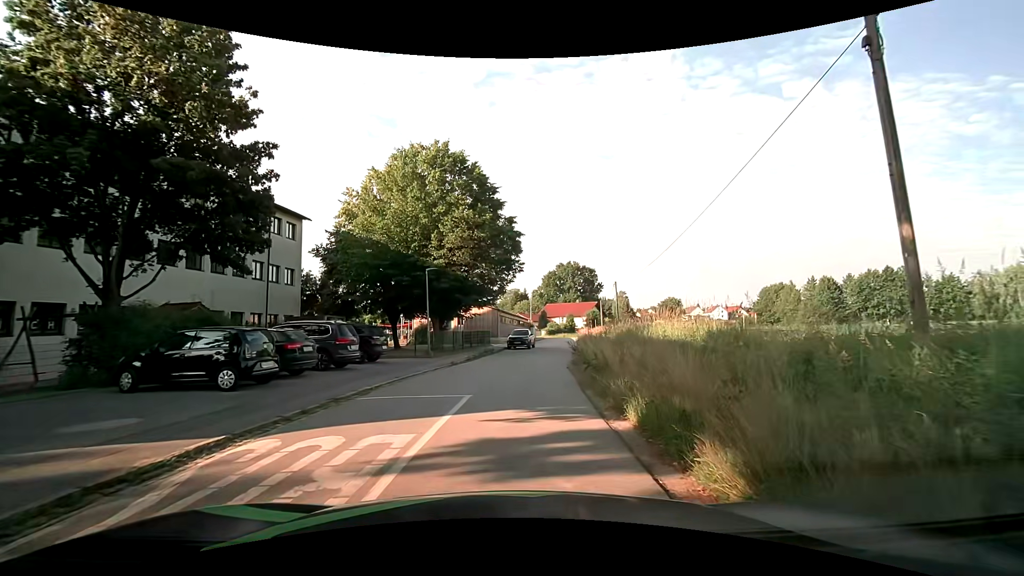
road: residential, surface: asphalt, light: Day
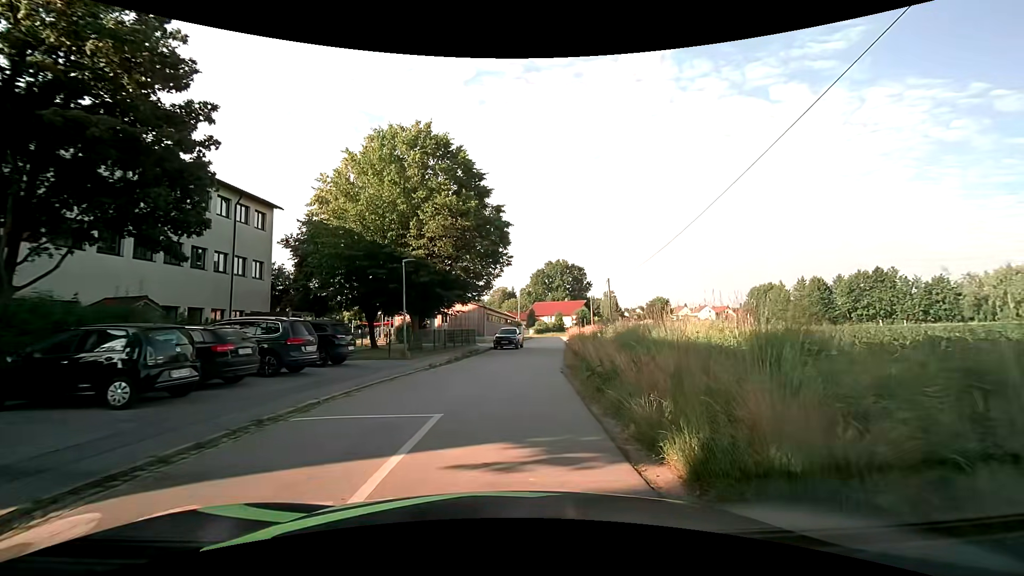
(+0.1, +2.6) m; +3°
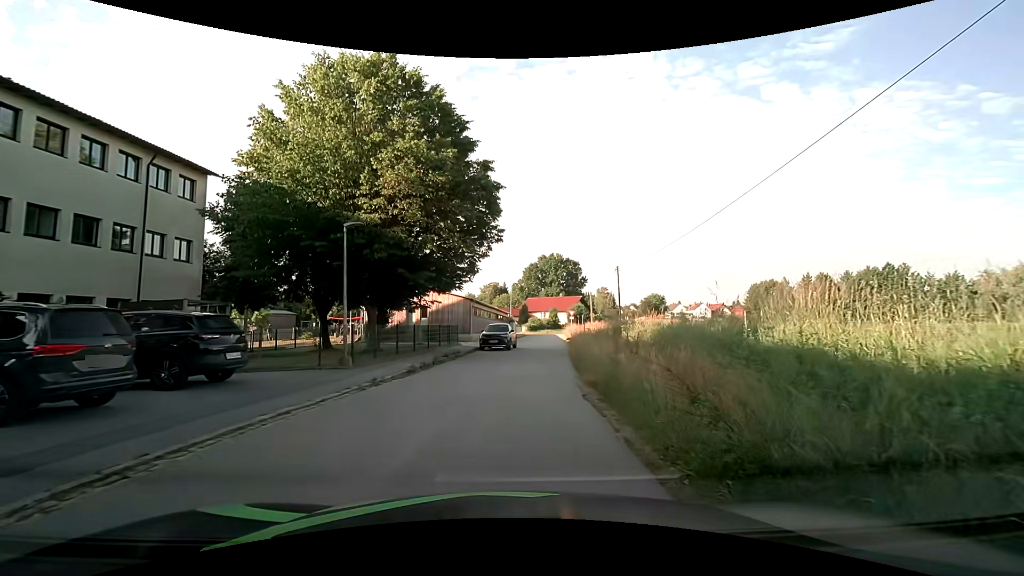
(-0.1, +7.0) m; 0°
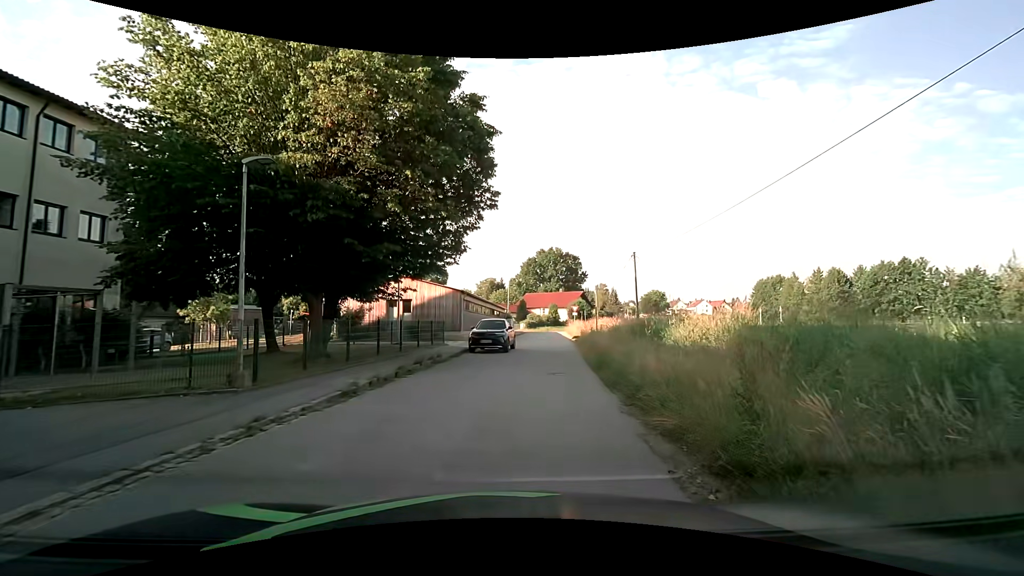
(0.0, +5.8) m; +1°
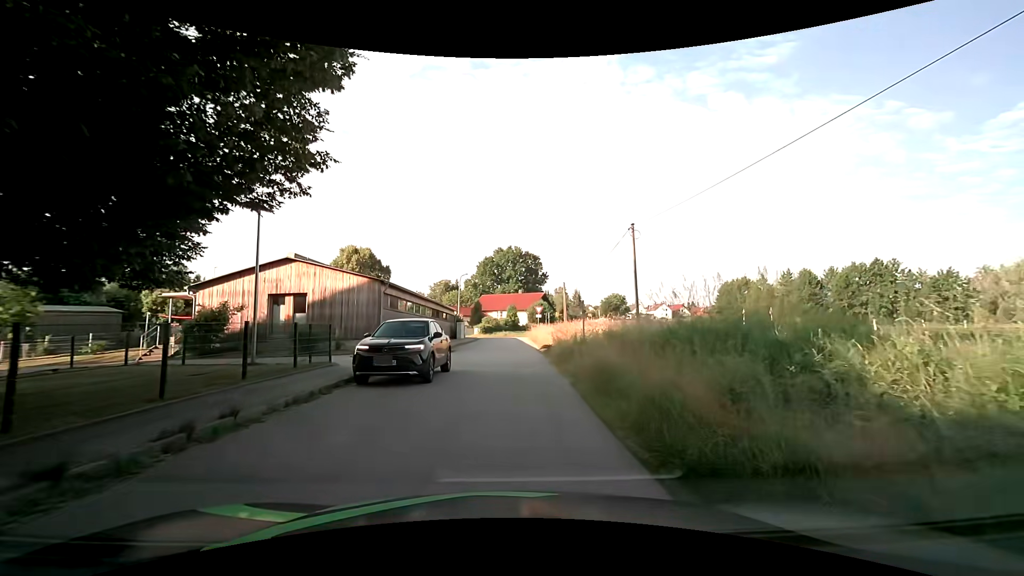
(+0.5, +10.9) m; +3°
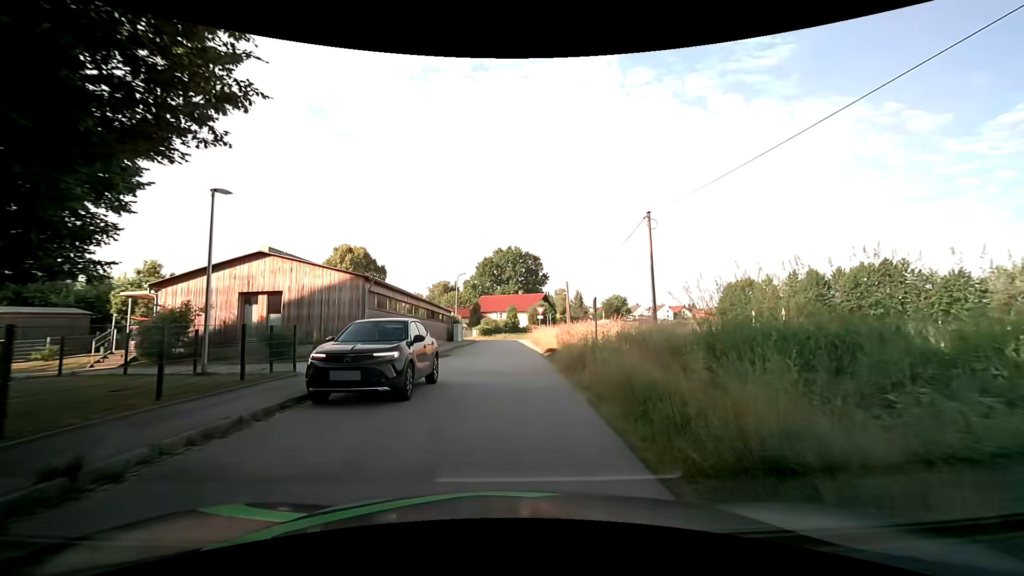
(0.0, +2.7) m; 0°
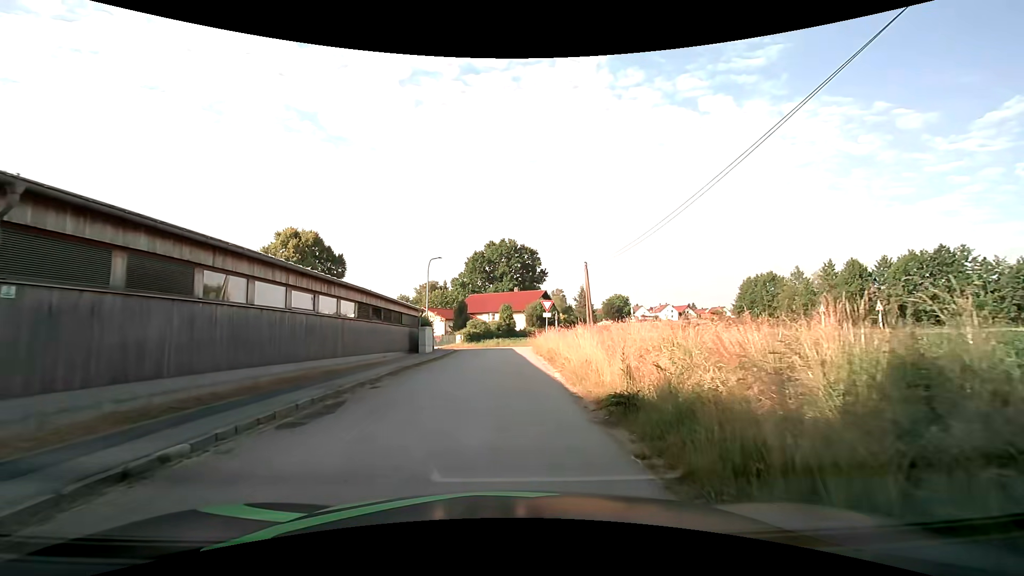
(+0.3, +15.6) m; +1°
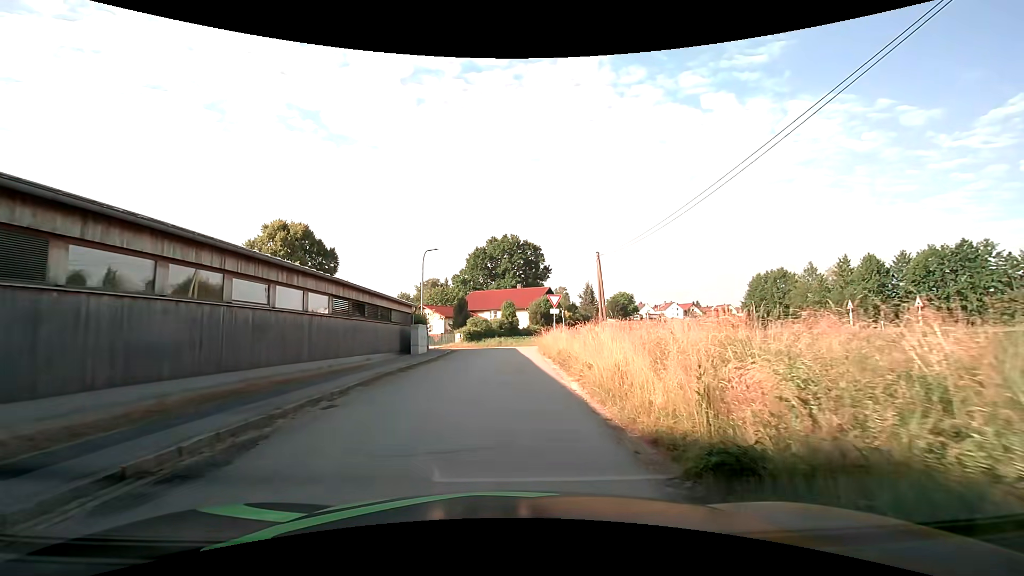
(0.0, +3.5) m; 0°
